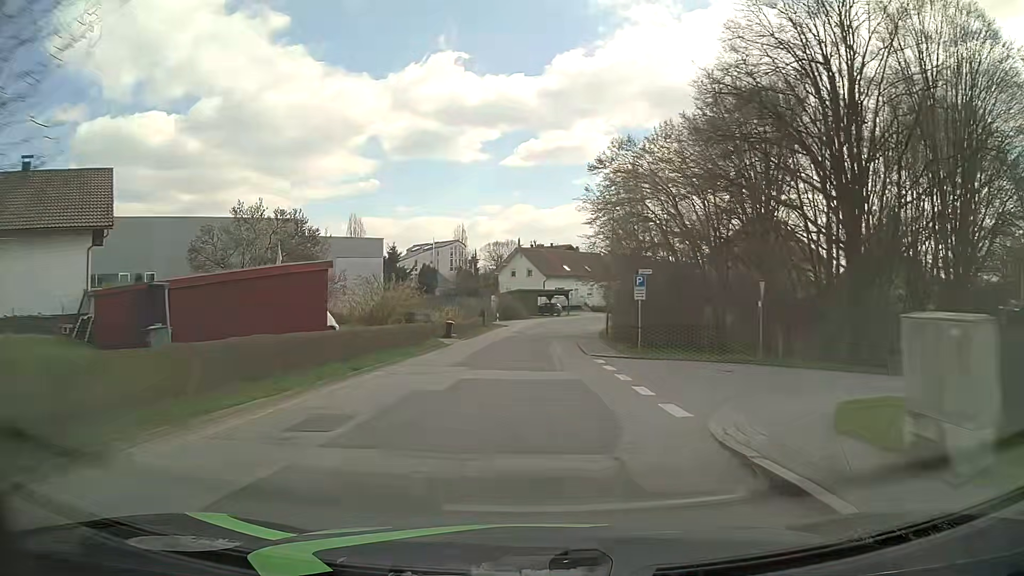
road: residential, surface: asphalt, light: Day
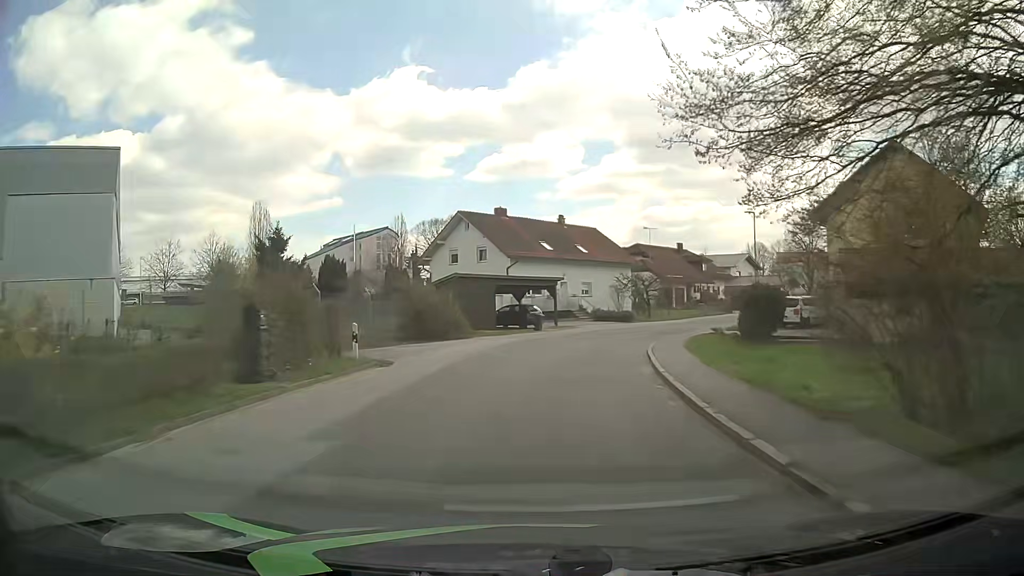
(+0.5, +39.3) m; +3°
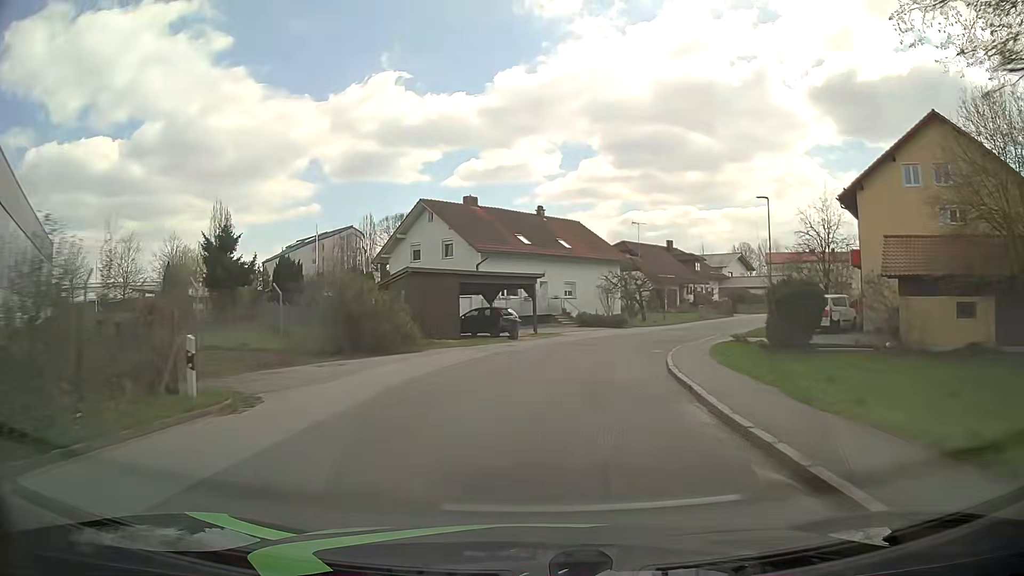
(+0.1, +7.6) m; +2°
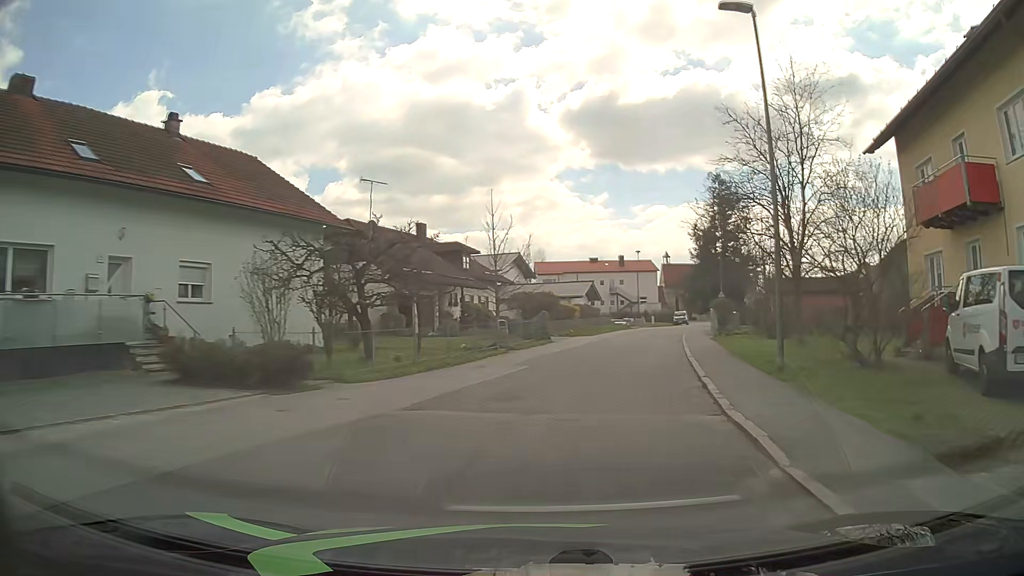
(+4.4, +29.0) m; +21°
(+1, +10) (+3, +20) (+5, +30) (+7, +39) (+10, +49) (+14, +58) (+17, +68) (+21, +77) (+24, +86) (+27, +96) m
